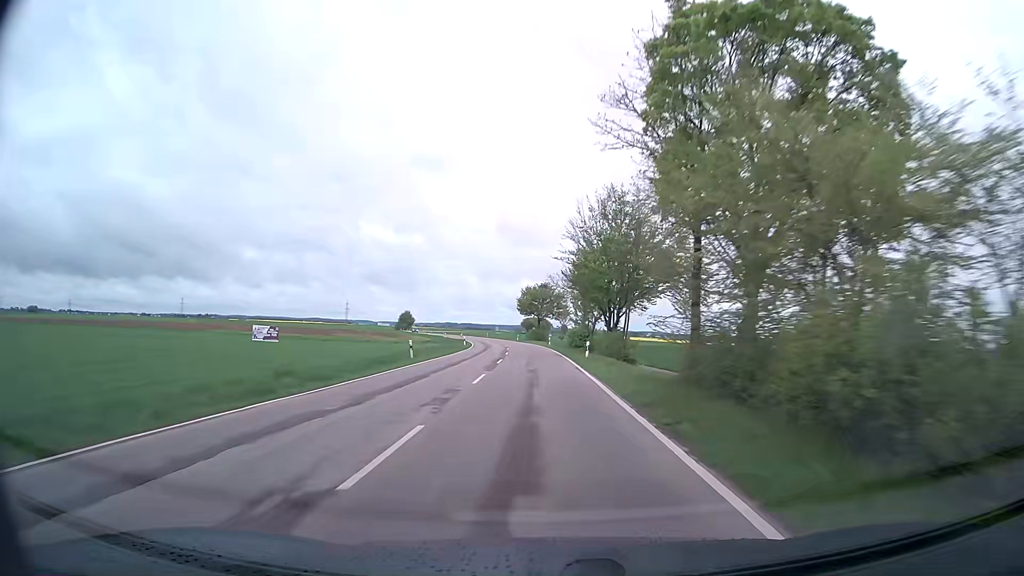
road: tertiary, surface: asphalt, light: Day
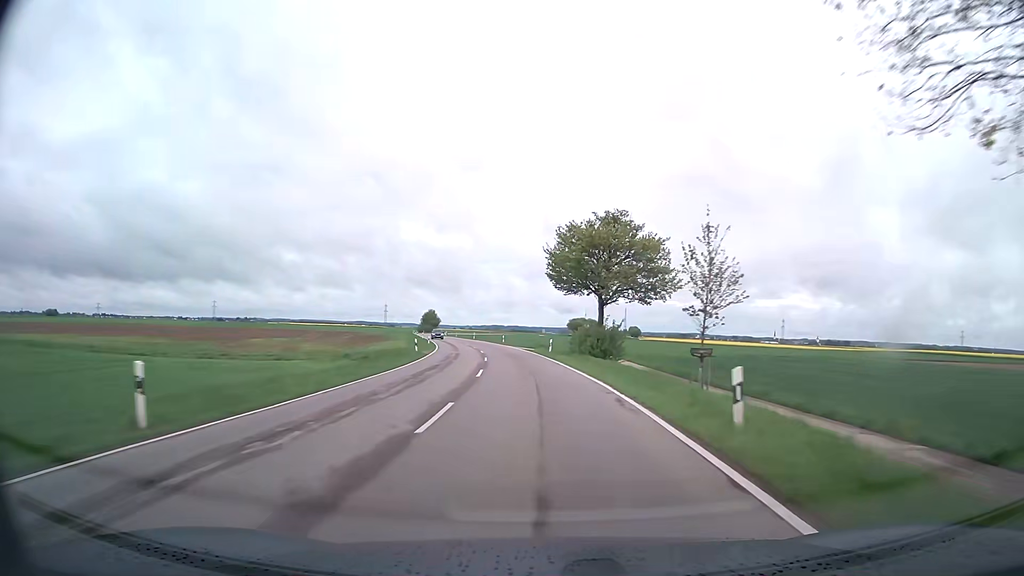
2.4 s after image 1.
(-1.0, +57.6) m; -4°
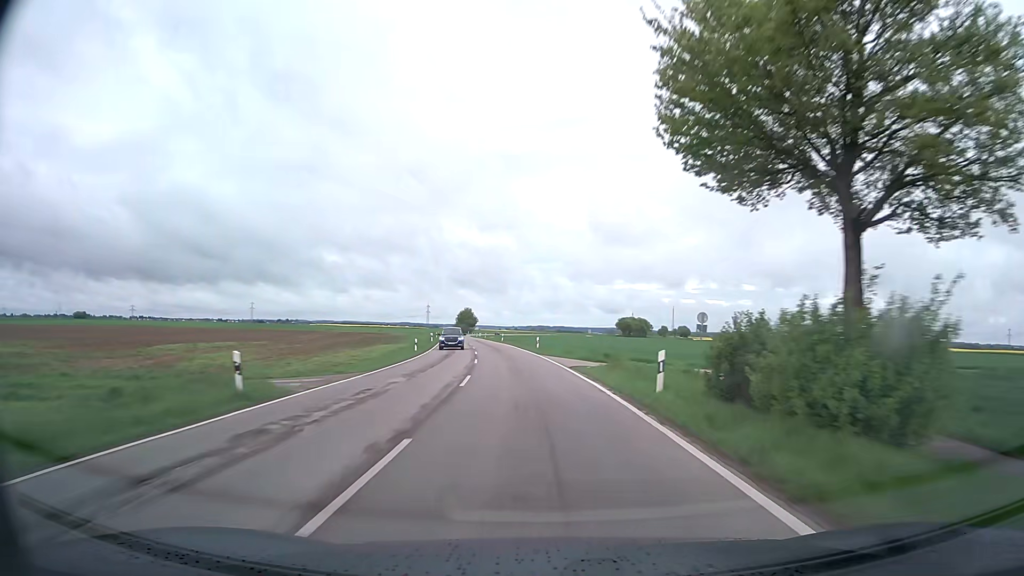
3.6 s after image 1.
(-1.0, +29.2) m; -4°
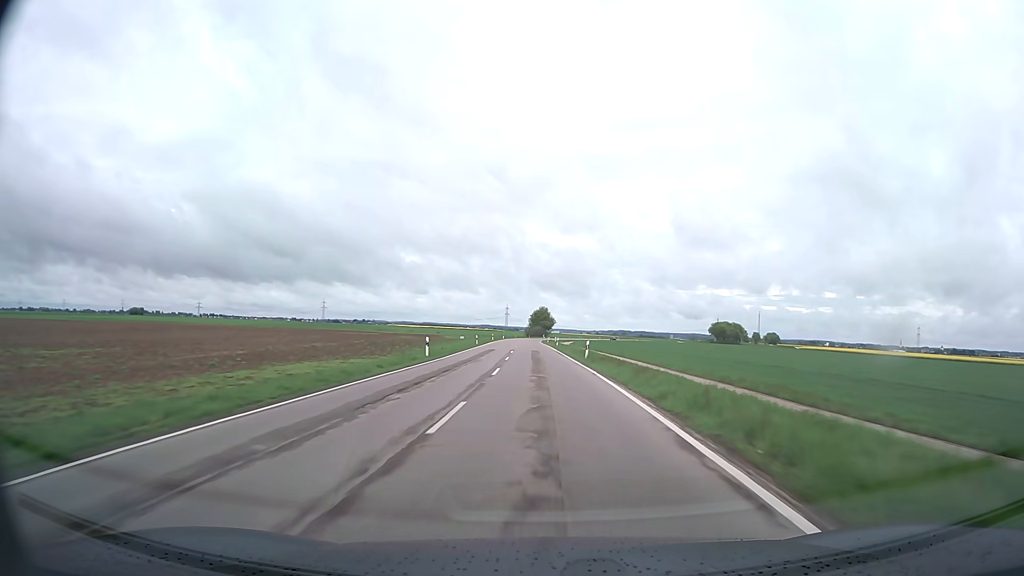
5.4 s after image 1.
(-2.8, +44.2) m; -7°
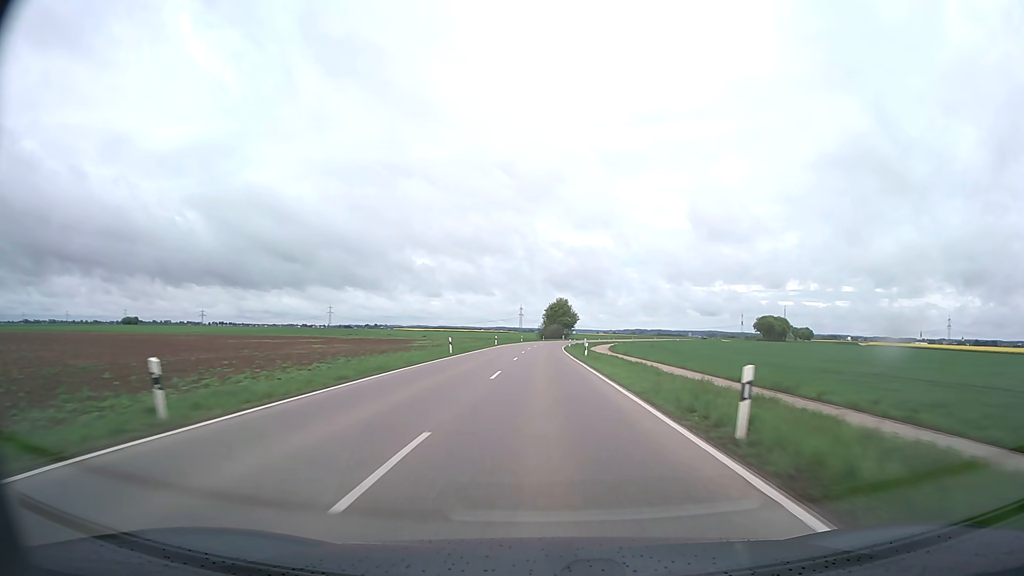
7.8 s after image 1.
(-0.9, +60.4) m; -1°
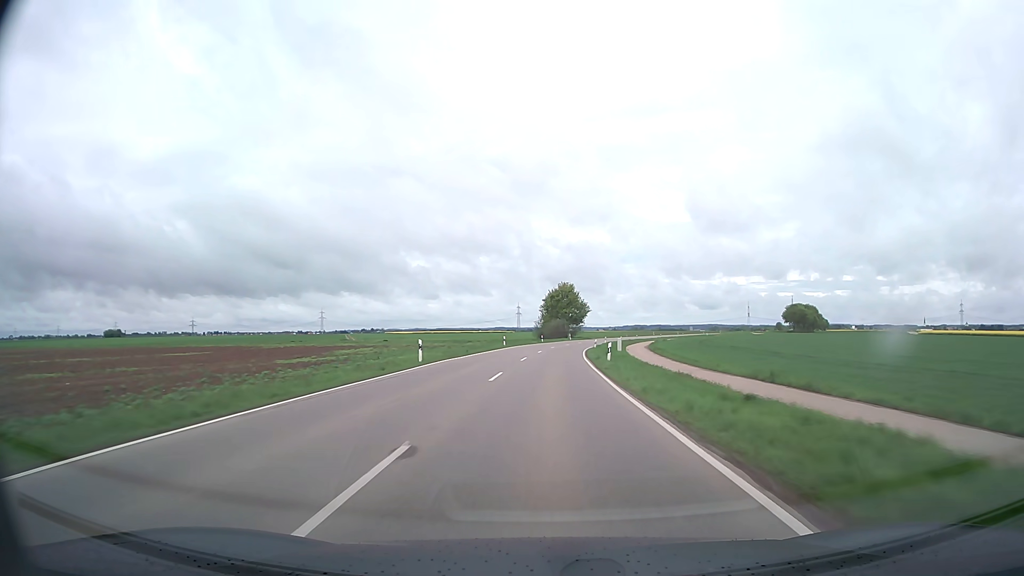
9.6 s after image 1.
(+0.1, +46.2) m; 0°
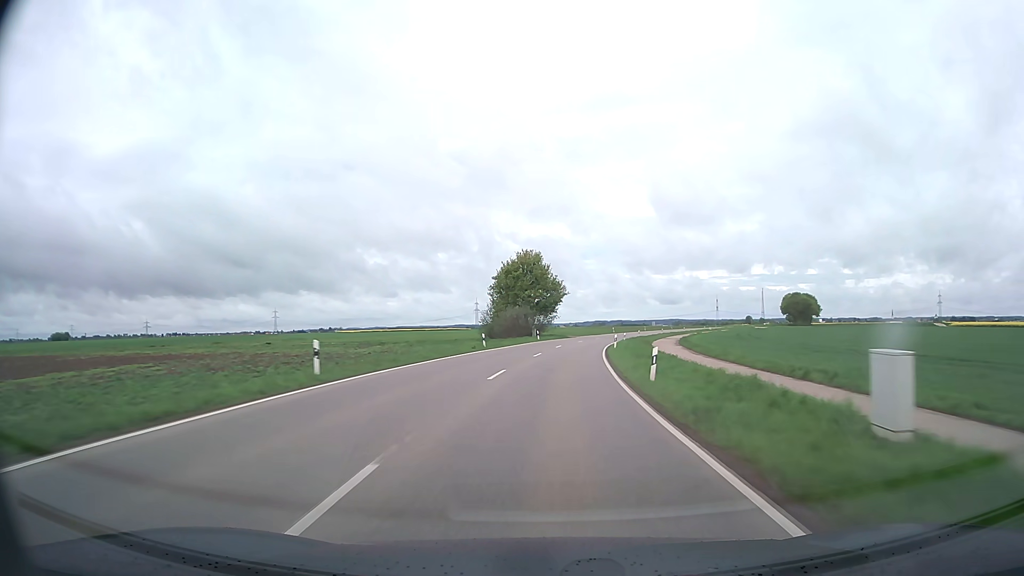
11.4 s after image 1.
(+1.0, +46.4) m; +3°
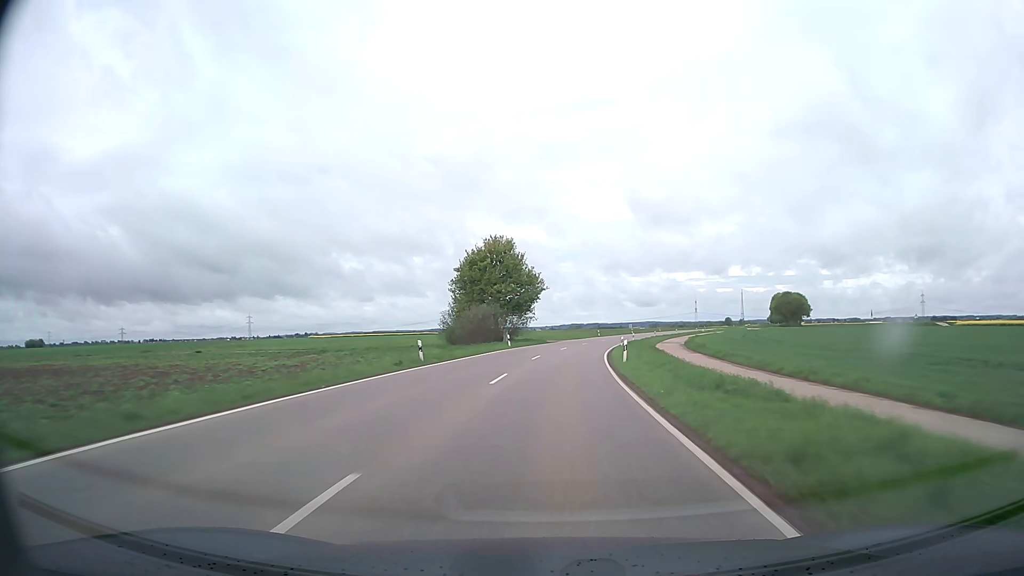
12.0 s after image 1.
(+0.2, +15.4) m; +2°
(0, +10) (+1, +20) (+1, +30) (+2, +40) (+3, +50) (+5, +60) (+6, +70) (+8, +79) (+11, +89) (+14, +99) m
